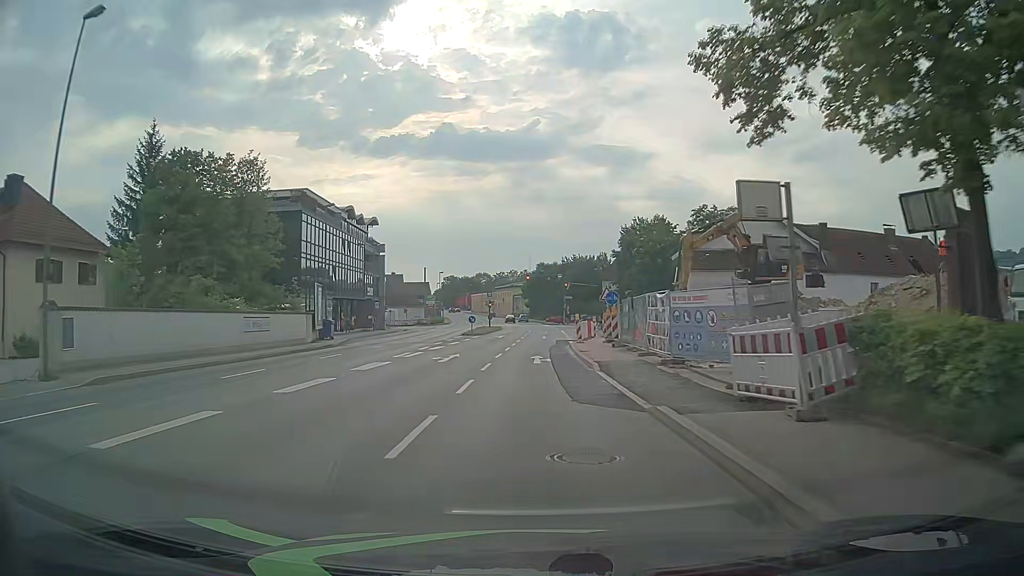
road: primary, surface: asphalt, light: Day
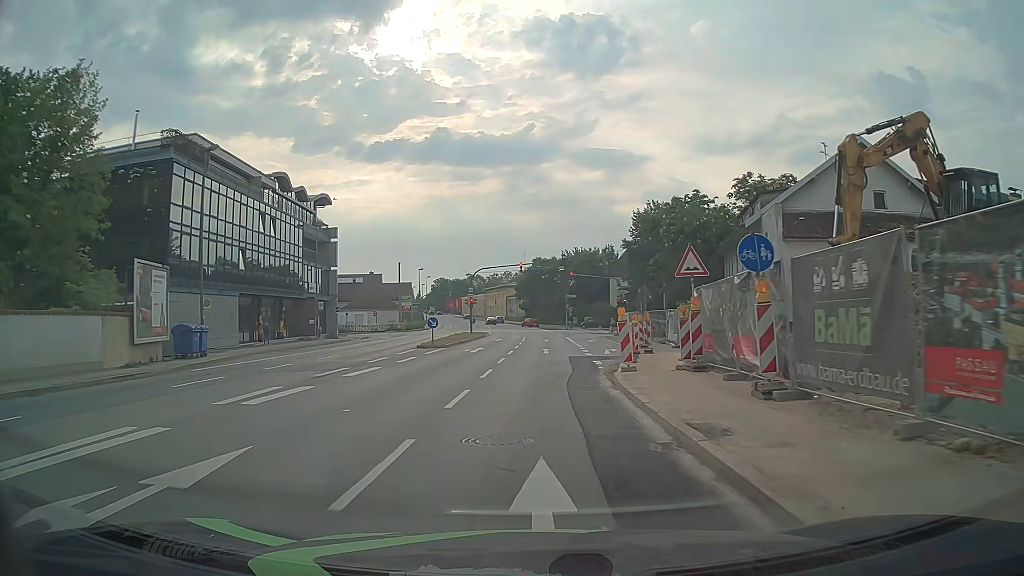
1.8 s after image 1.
(-0.1, +19.6) m; 0°
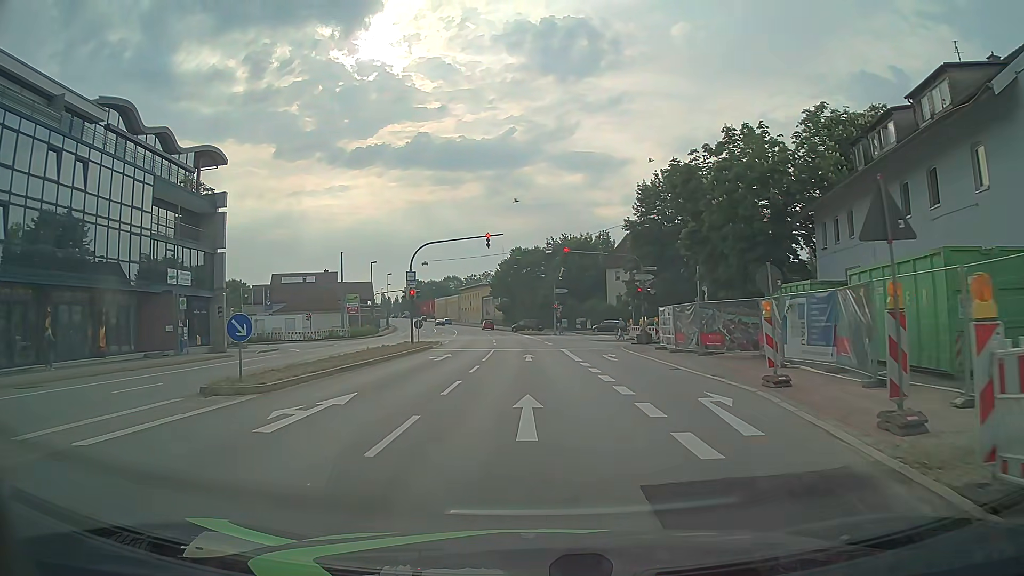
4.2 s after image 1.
(+0.2, +21.7) m; +1°
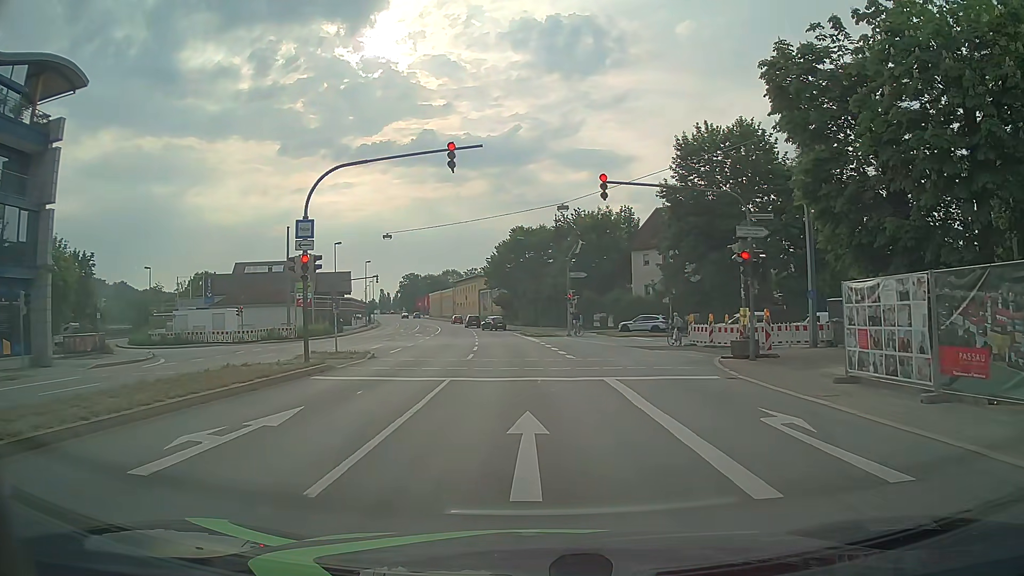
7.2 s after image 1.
(-0.1, +19.3) m; +1°
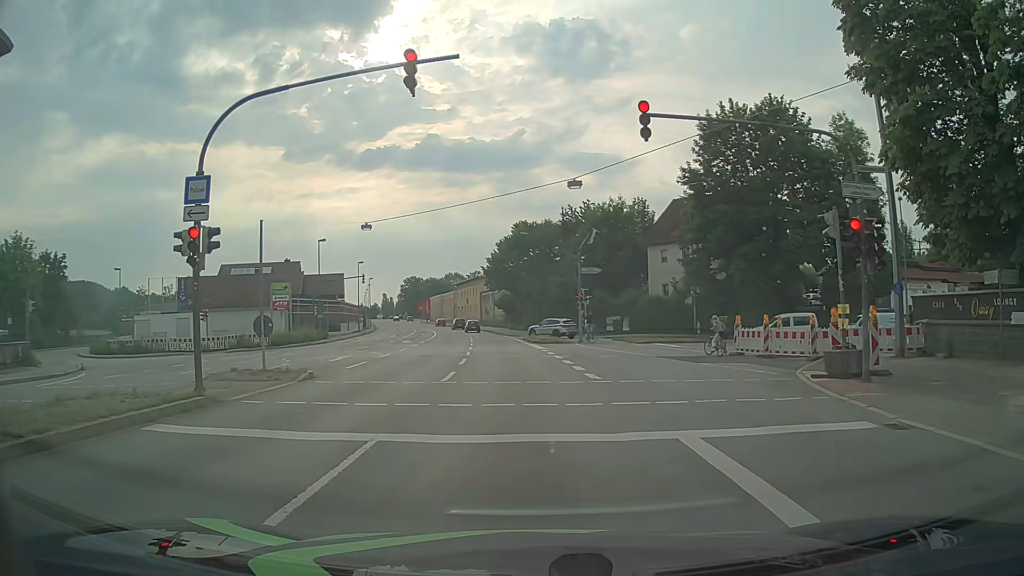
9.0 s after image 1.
(-0.1, +7.2) m; -2°
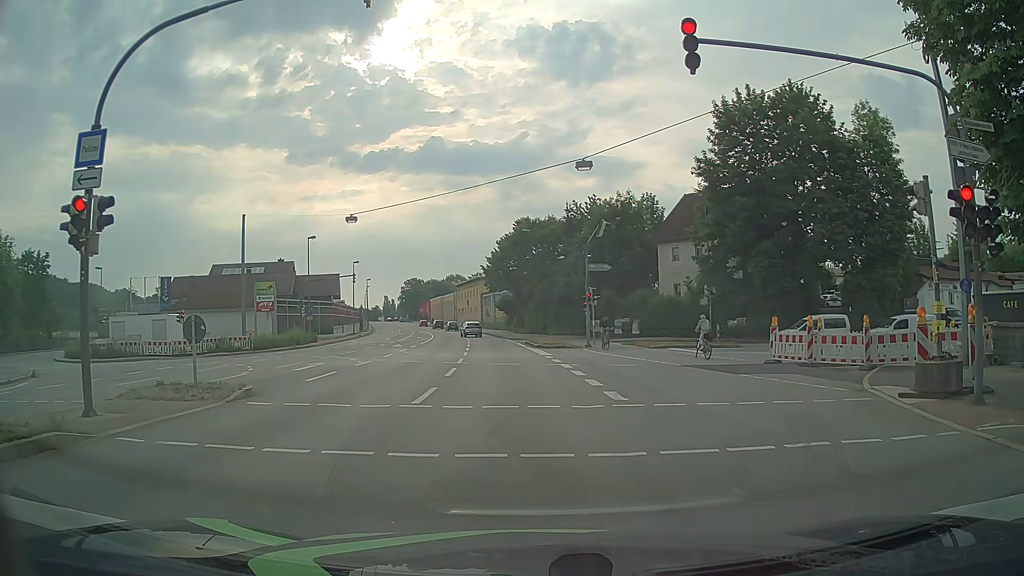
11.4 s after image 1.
(0.0, +3.8) m; -2°
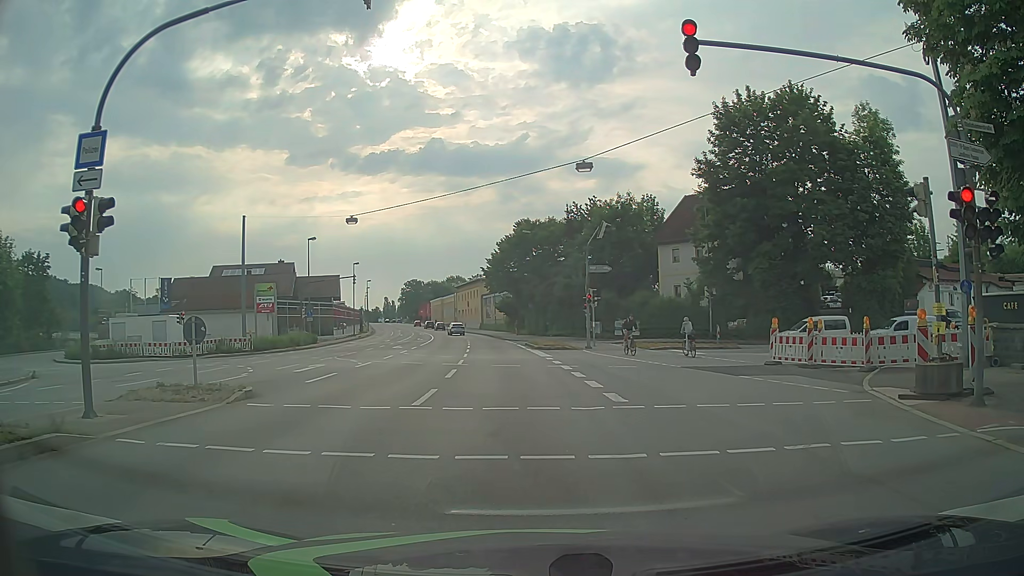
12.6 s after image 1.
(0.0, +0.1) m; 0°
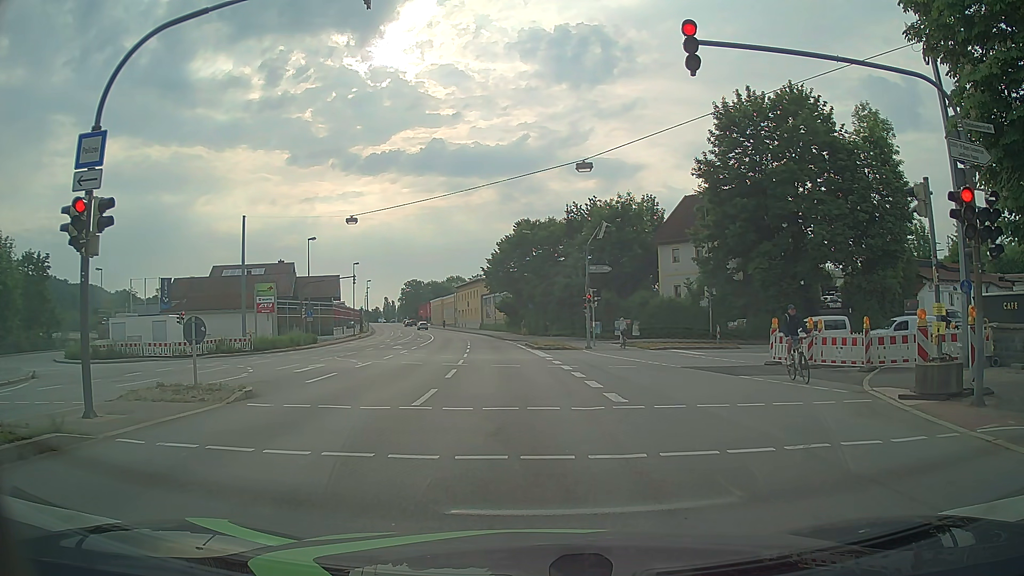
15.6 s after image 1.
(0.0, 0.0) m; 0°
(0, +10) (0, +20) (0, +30) (-1, +40) (-1, +50) (-2, +60) (-3, +70) (-4, +80) (-6, +90) (-7, +100) m
